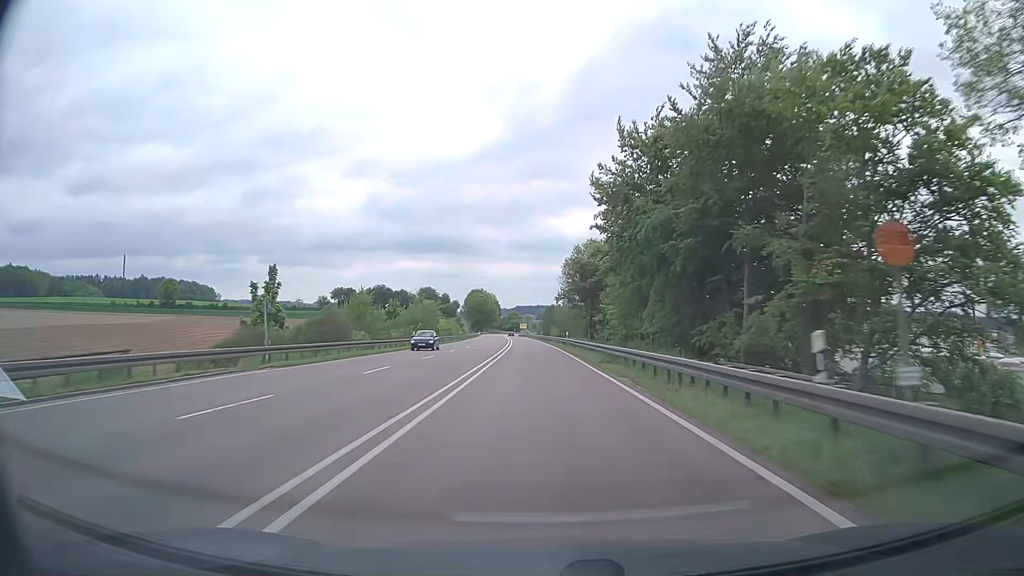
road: trunk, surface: asphalt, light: Day
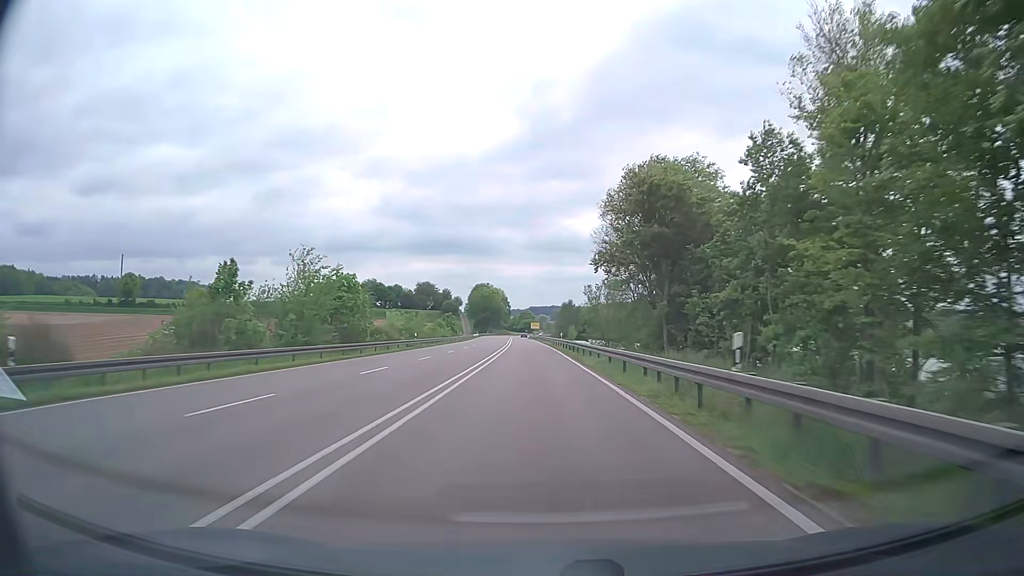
(-0.6, +47.5) m; -1°
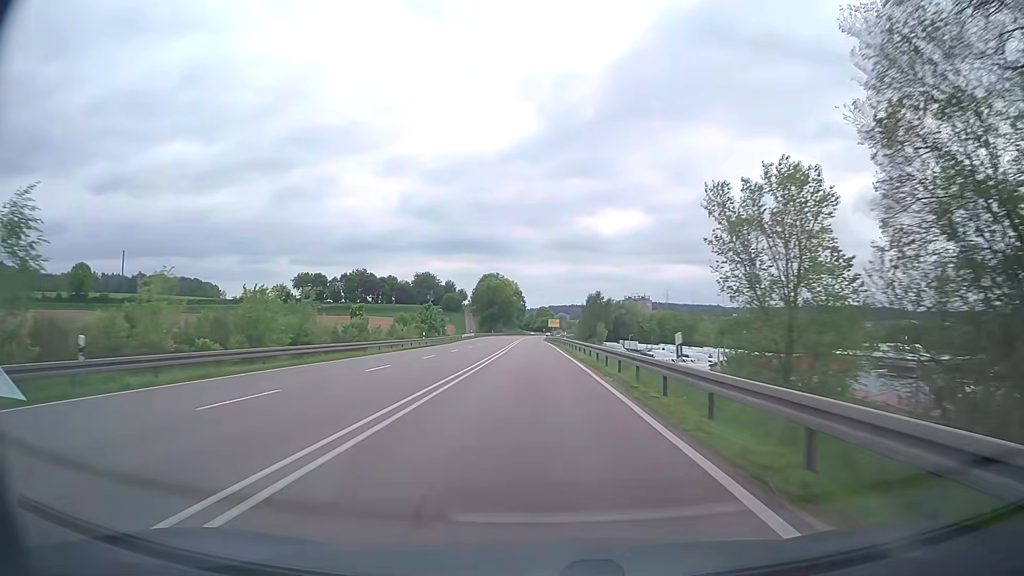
(-0.6, +47.5) m; -1°
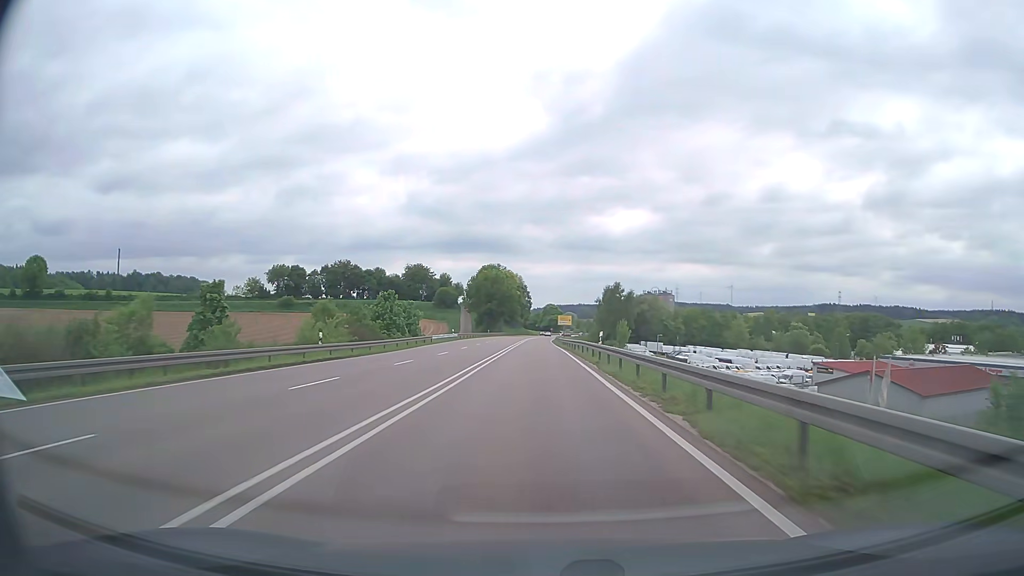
(-0.3, +31.6) m; -1°
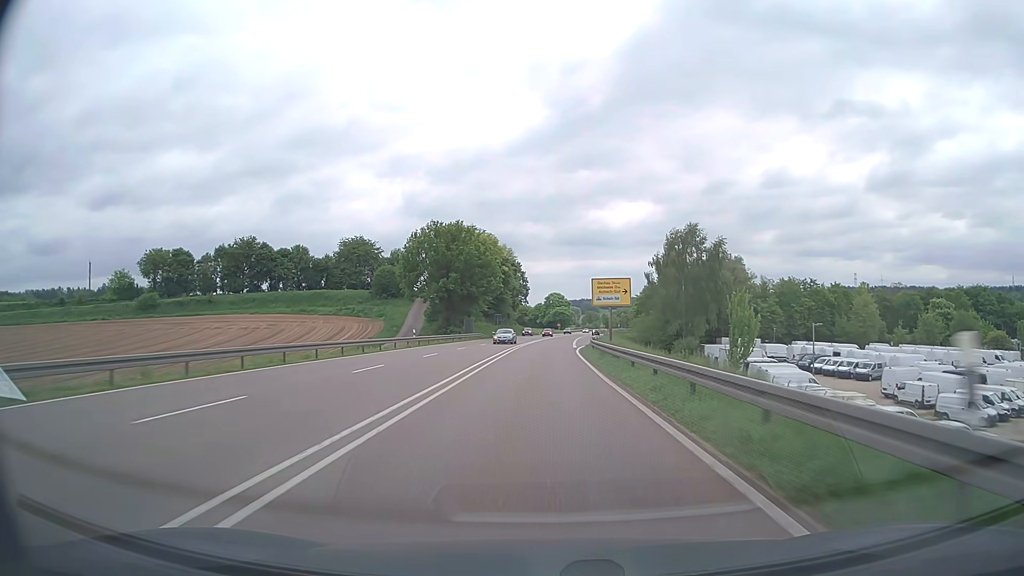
(-0.3, +79.1) m; 0°
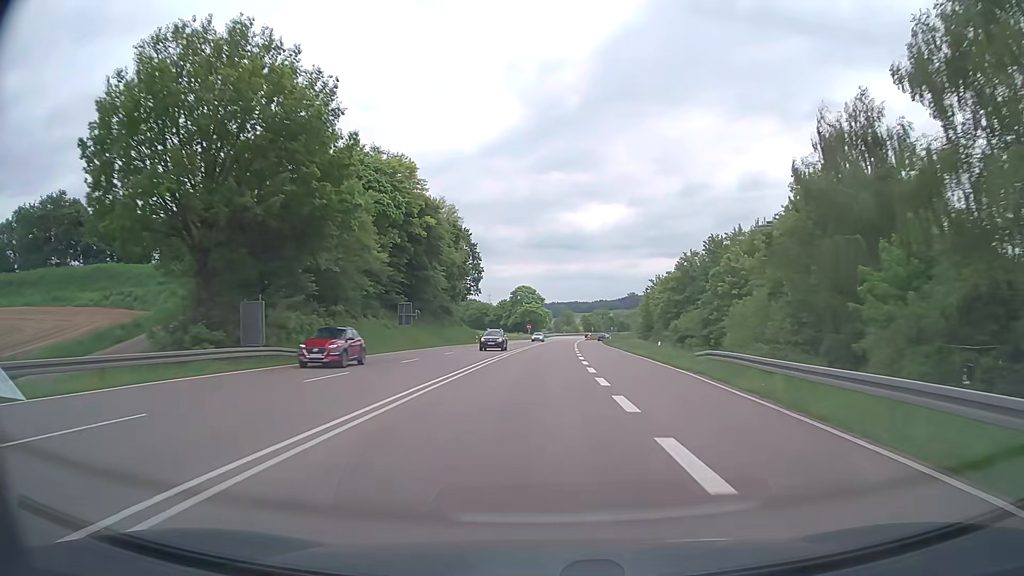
(+1.3, +63.2) m; +2°
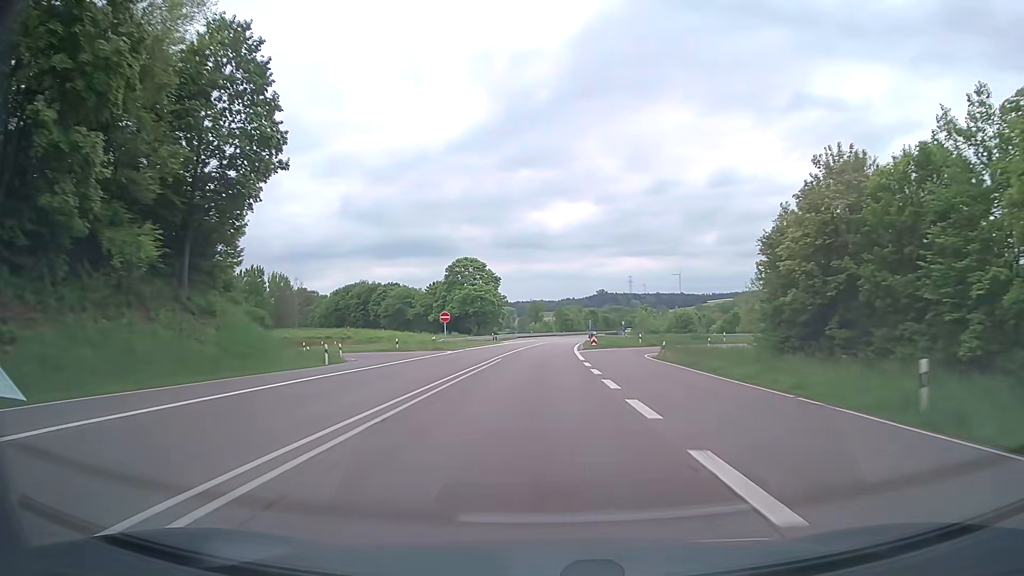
(+2.1, +78.9) m; +3°
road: trunk_link
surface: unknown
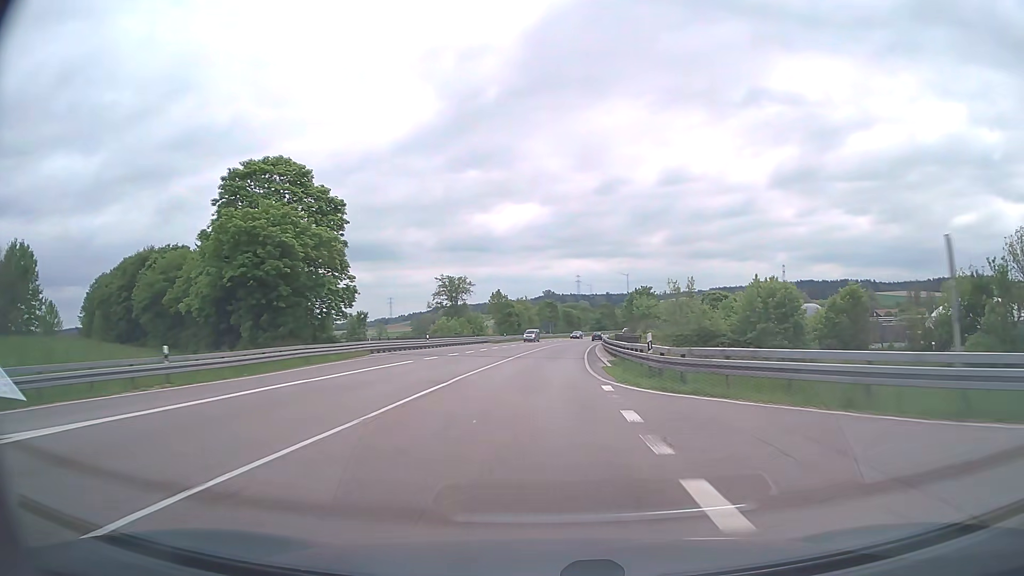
(+2.8, +78.9) m; +4°
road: trunk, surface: asphalt
(0, +10) (0, +20) (+1, +30) (+1, +40) (+2, +50) (+3, +60) (+3, +70) (+5, +80) (+6, +90) (+7, +100) m
